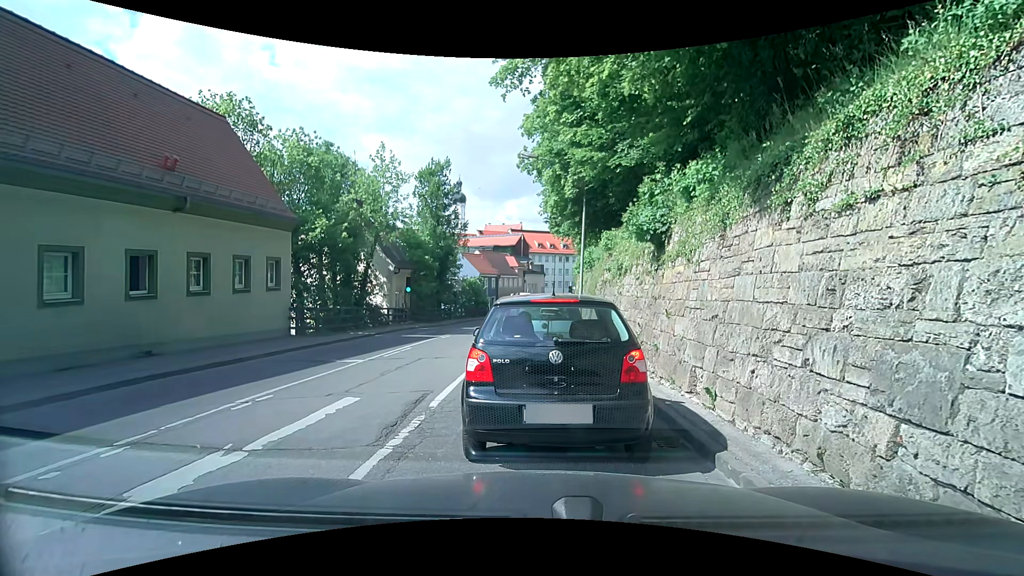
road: secondary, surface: asphalt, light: Day
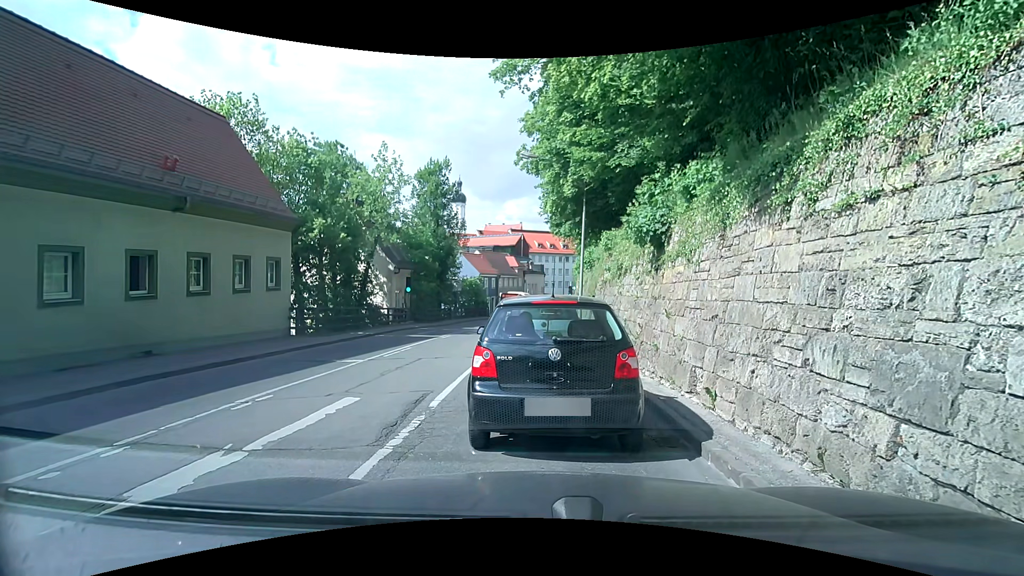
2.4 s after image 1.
(0.0, 0.0) m; 0°
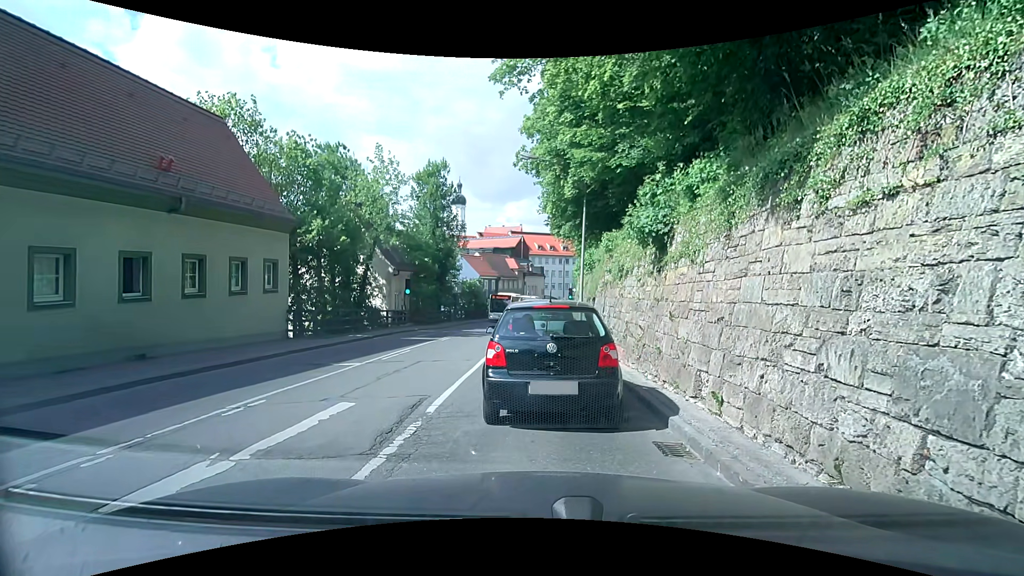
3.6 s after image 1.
(0.0, +0.2) m; 0°
